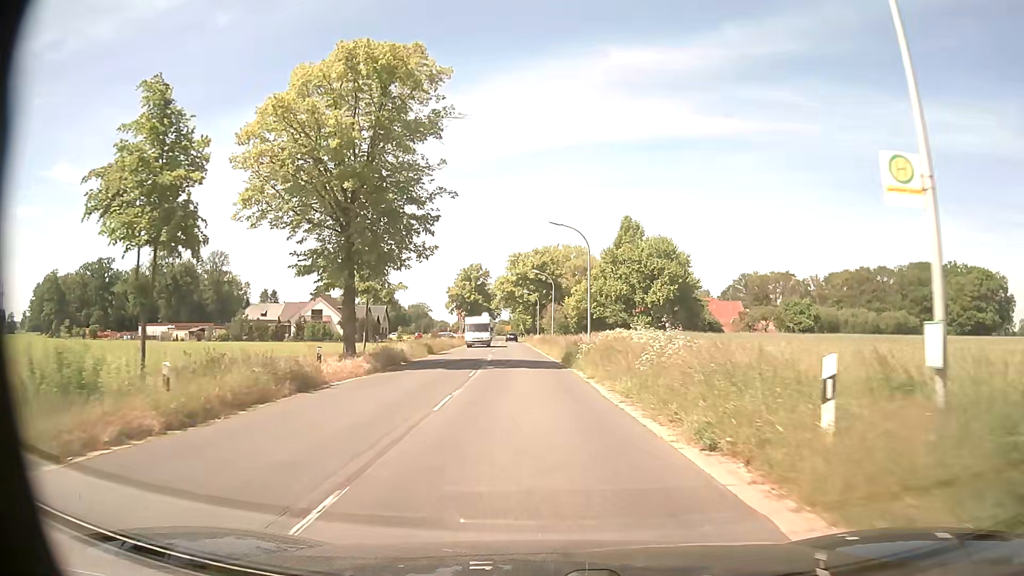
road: secondary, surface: asphalt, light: Day
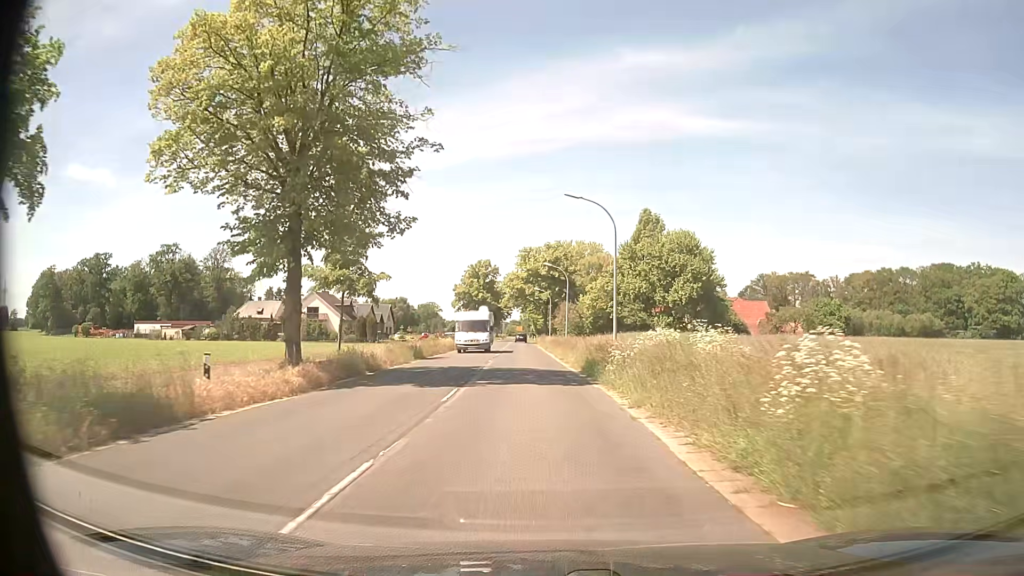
(-0.1, +7.6) m; -1°
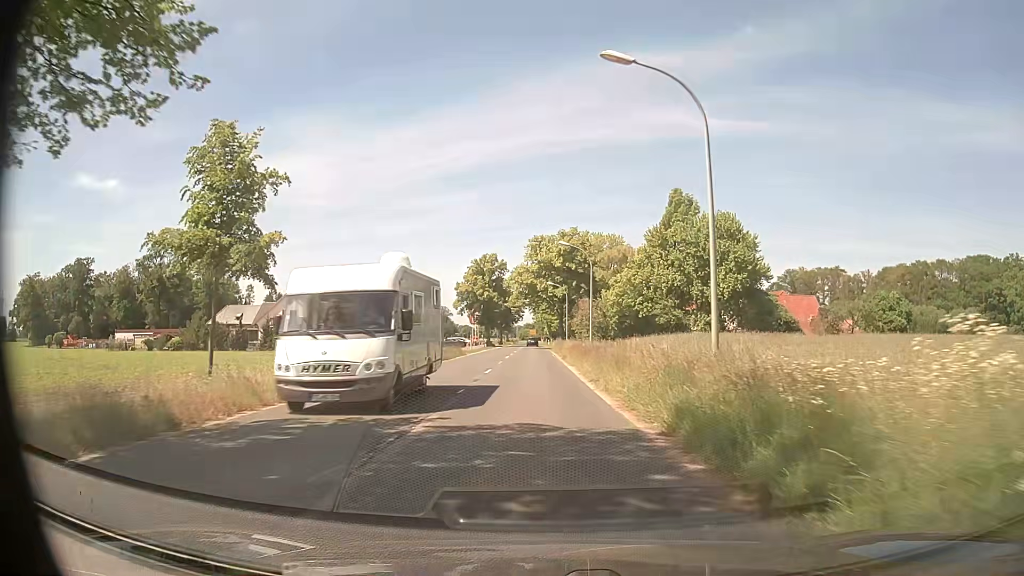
(-0.2, +15.2) m; -2°
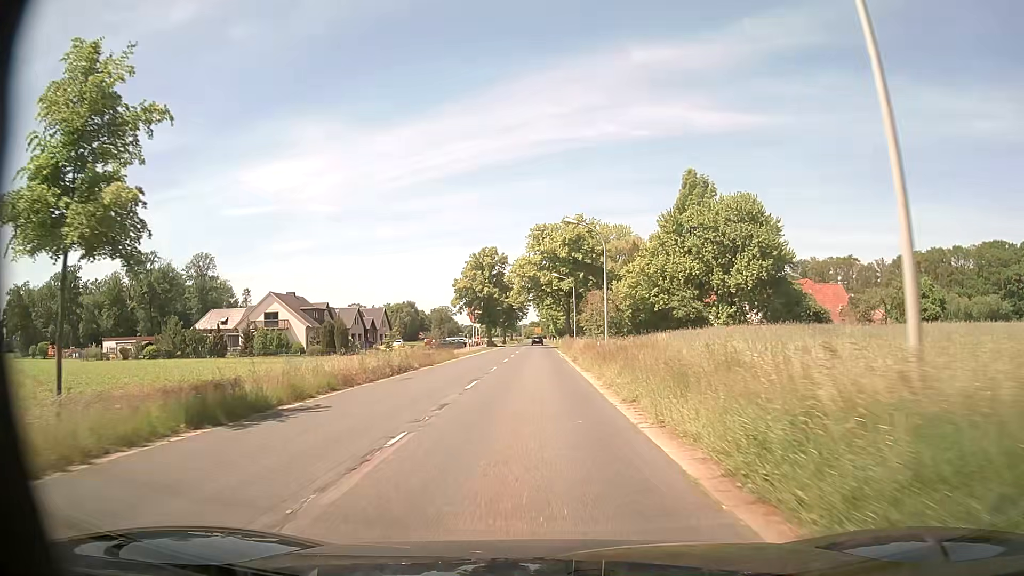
(0.0, +7.6) m; -1°
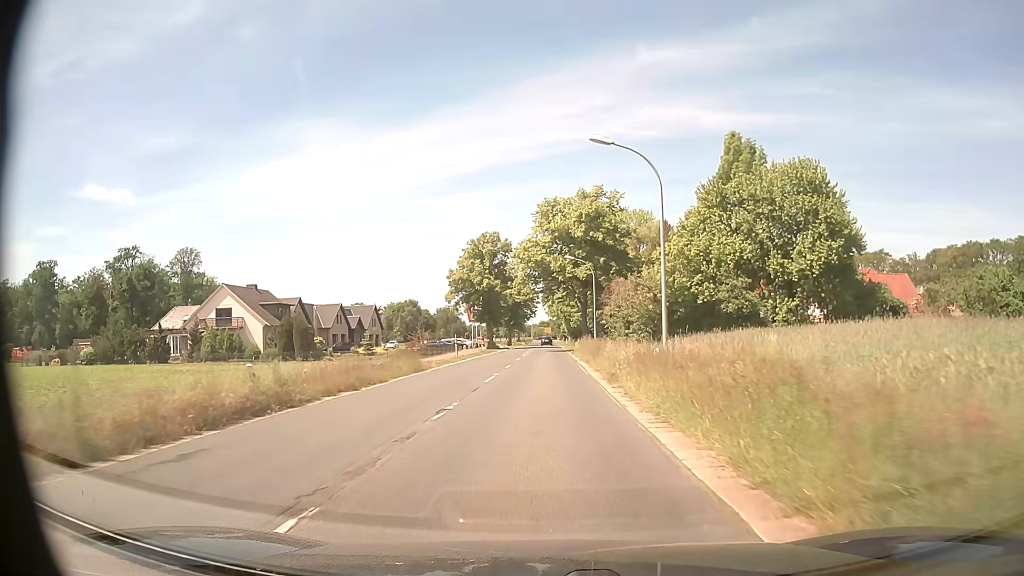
(0.0, +15.2) m; 0°
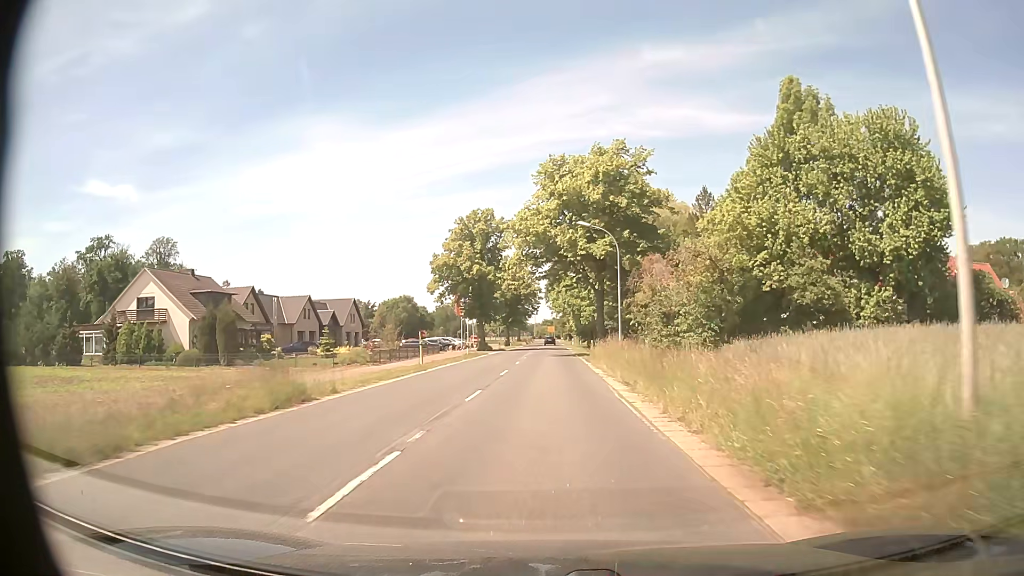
(-0.1, +15.2) m; -1°
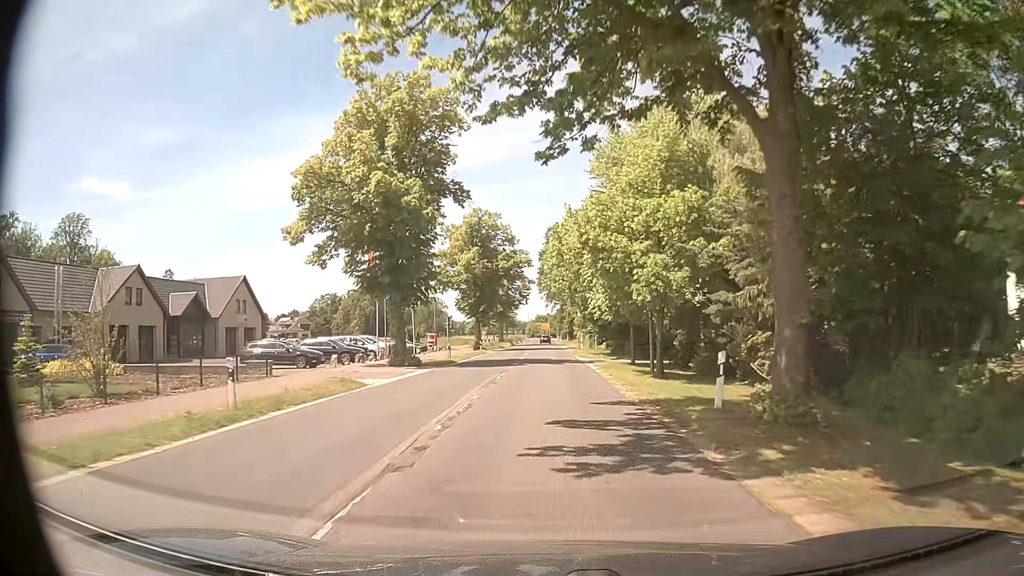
(+0.2, +38.1) m; 0°
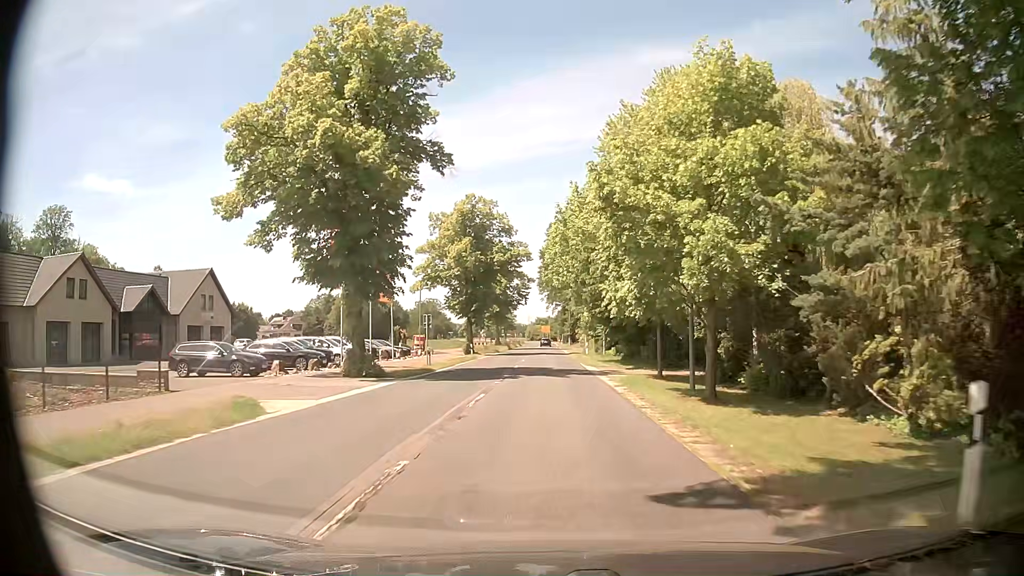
(0.0, +7.6) m; 0°
(0, +10) (0, +20) (0, +30) (0, +40) (+1, +50) (+1, +60) (+1, +70) (+1, +80) (+1, +90) (+1, +100) m
